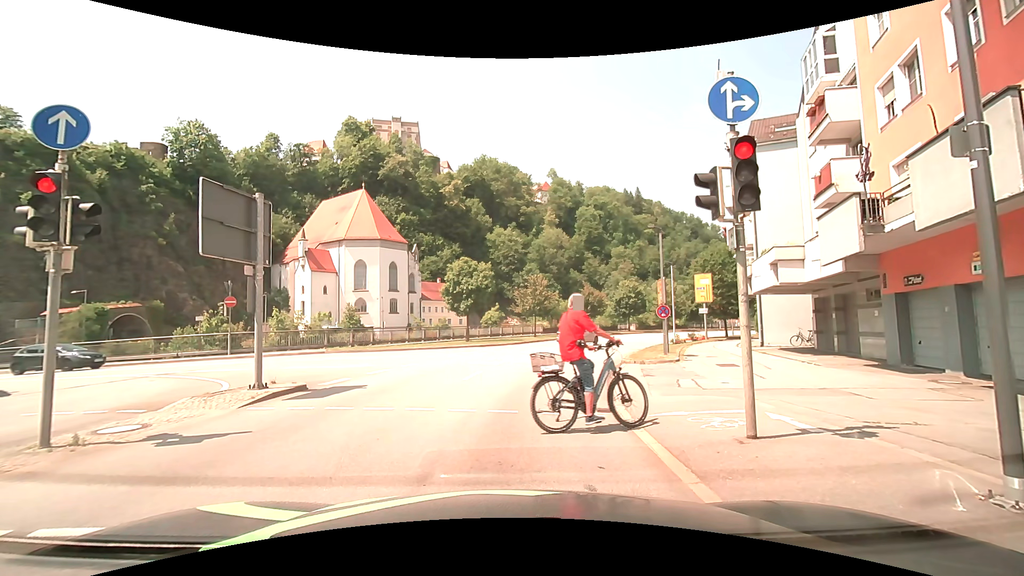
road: primary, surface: asphalt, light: Day
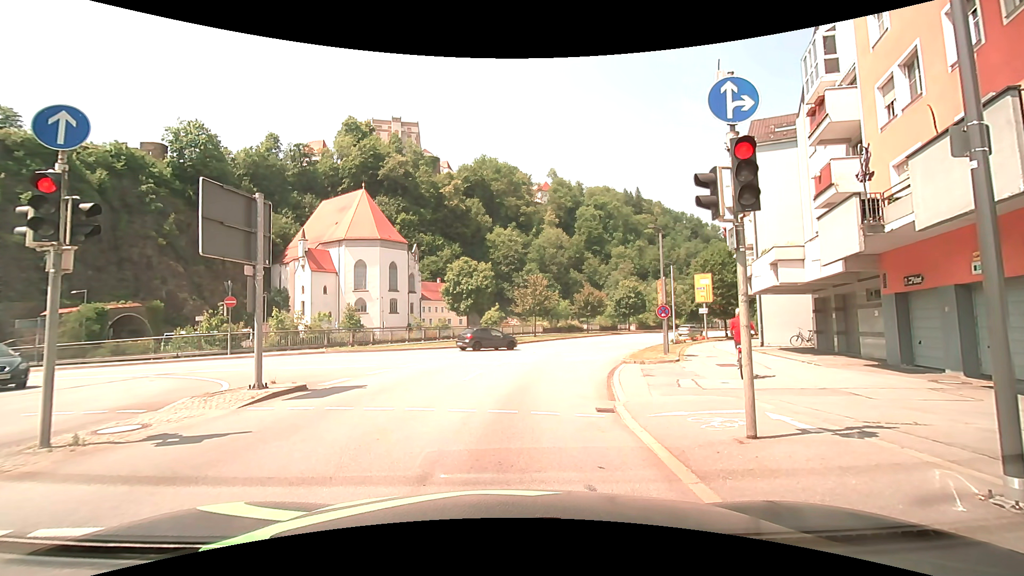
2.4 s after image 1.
(0.0, 0.0) m; 0°
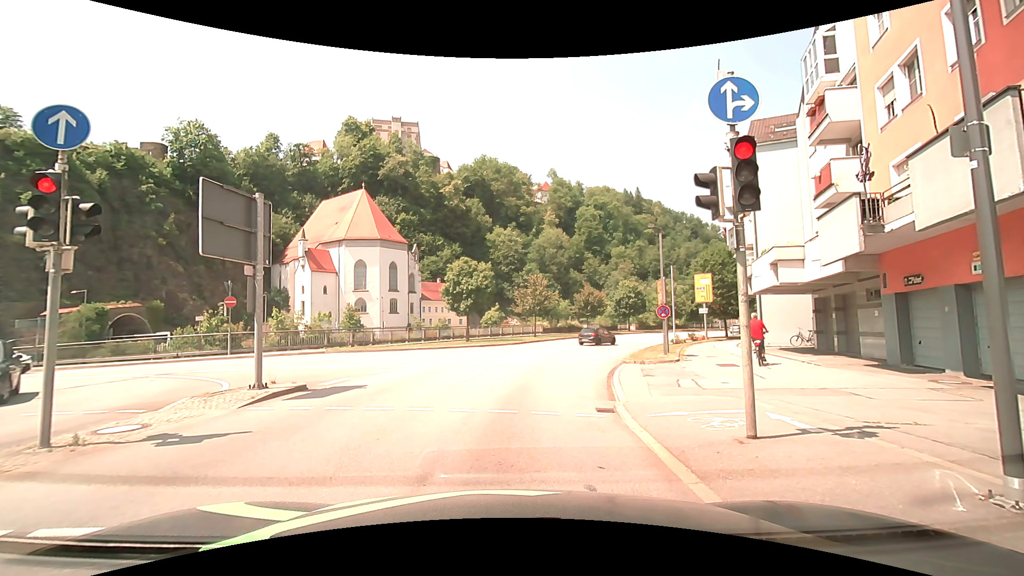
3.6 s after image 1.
(0.0, 0.0) m; 0°
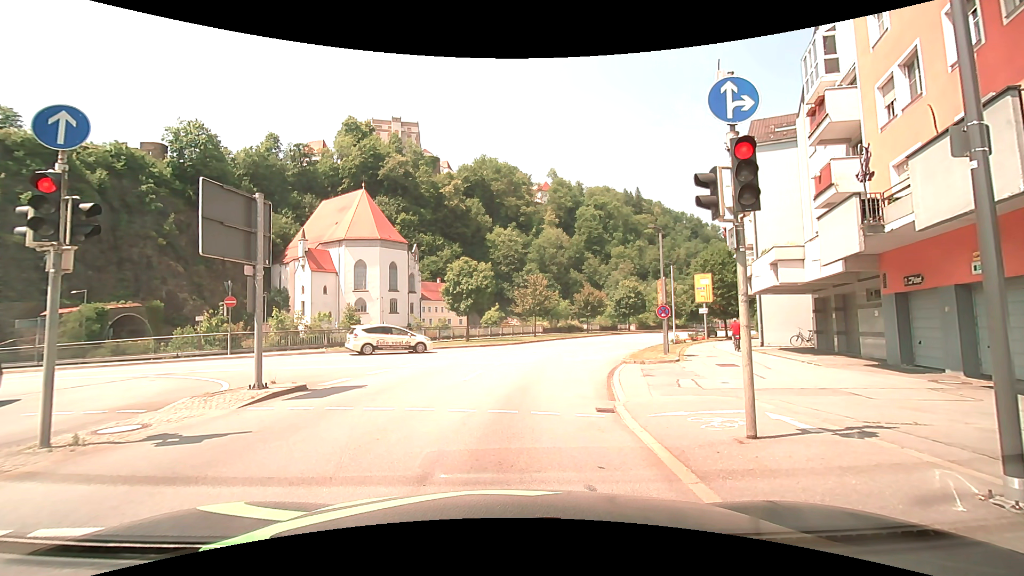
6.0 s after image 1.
(0.0, 0.0) m; 0°
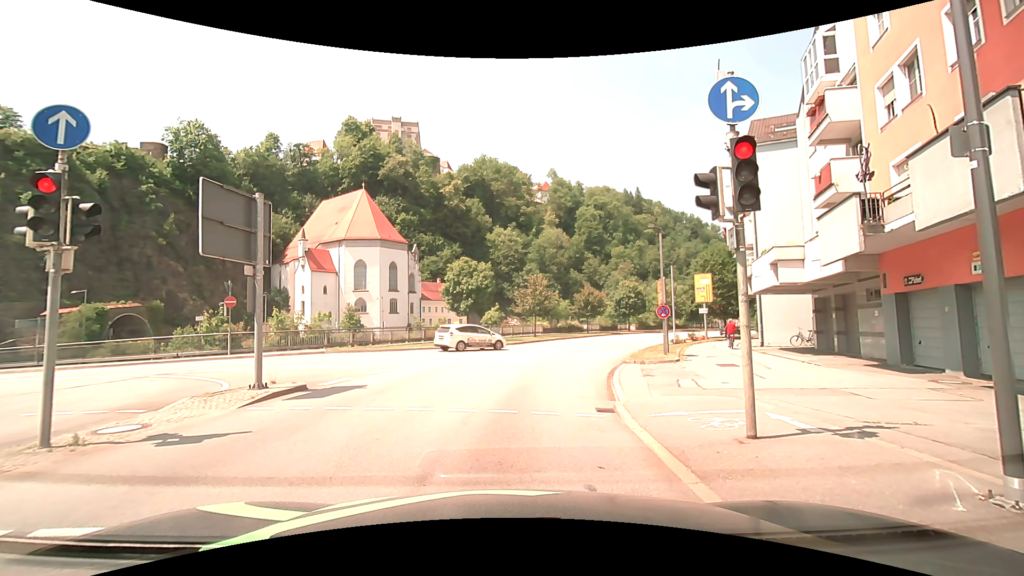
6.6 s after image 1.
(0.0, 0.0) m; 0°
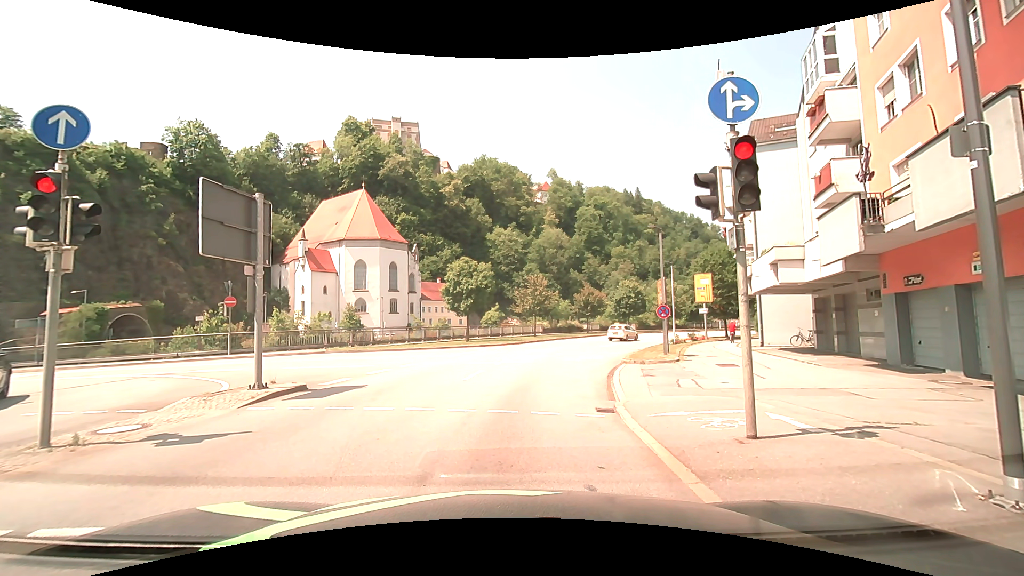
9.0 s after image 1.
(0.0, 0.0) m; 0°
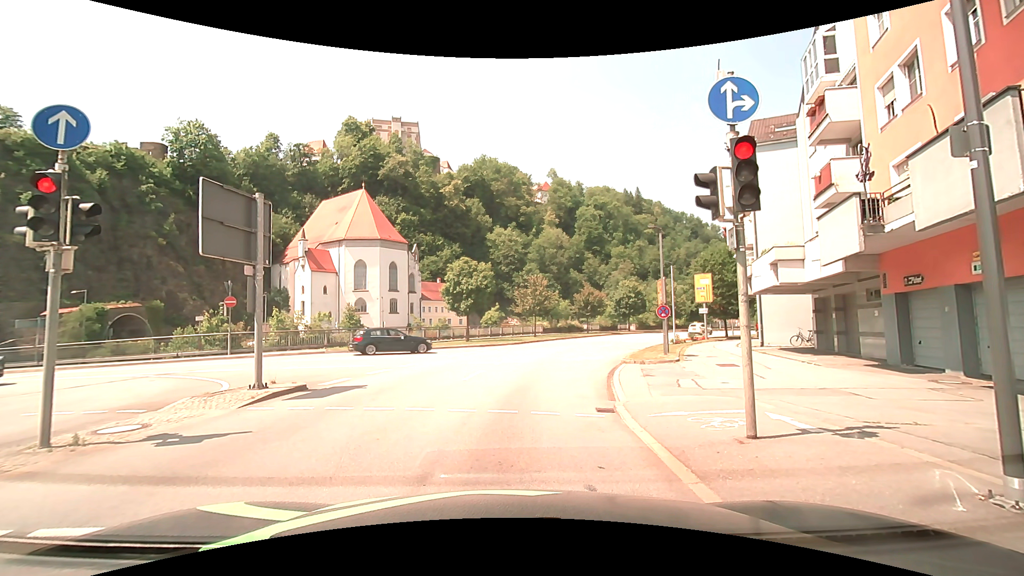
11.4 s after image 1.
(0.0, 0.0) m; 0°
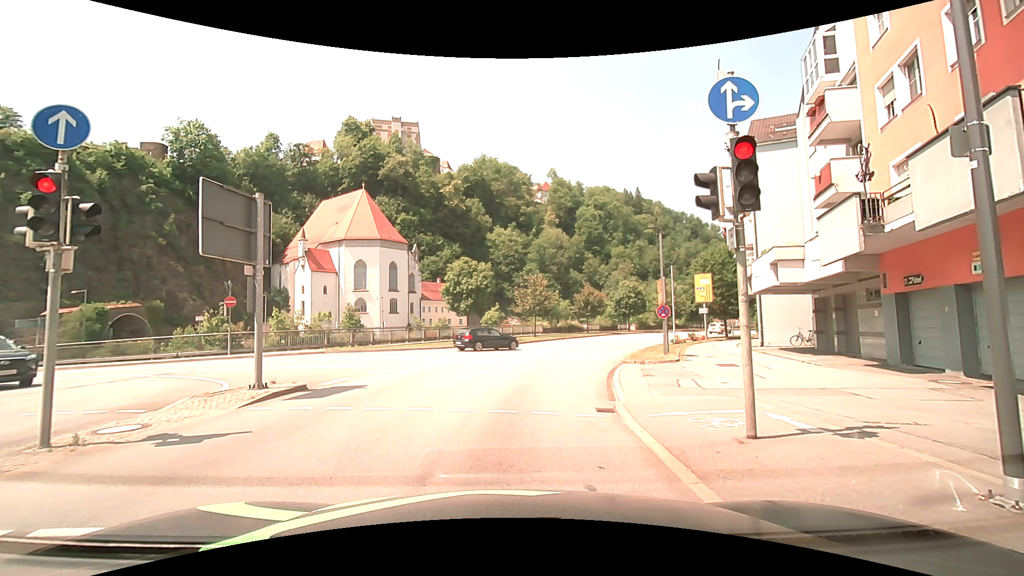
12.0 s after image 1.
(0.0, 0.0) m; 0°
